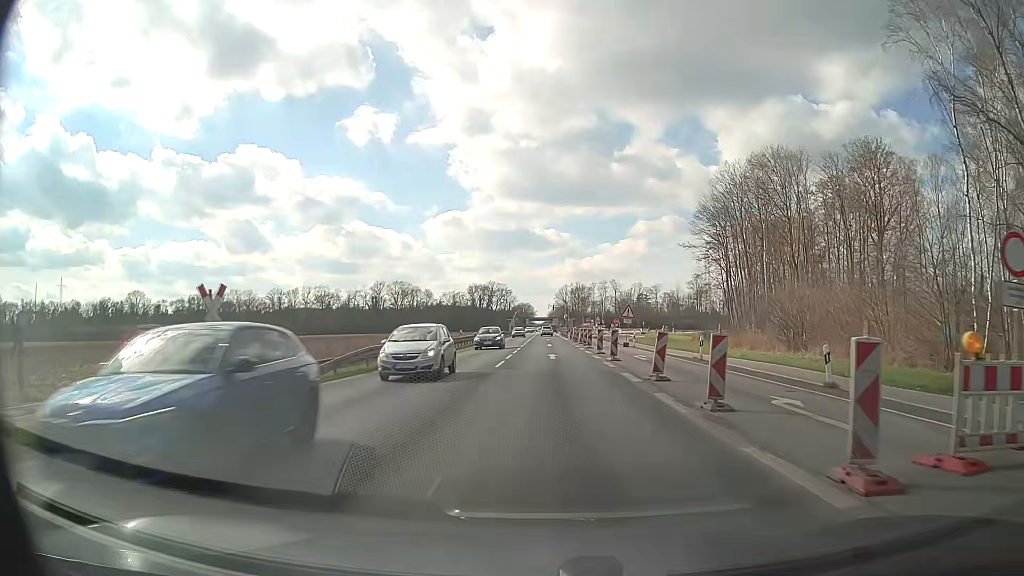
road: trunk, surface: asphalt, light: Day
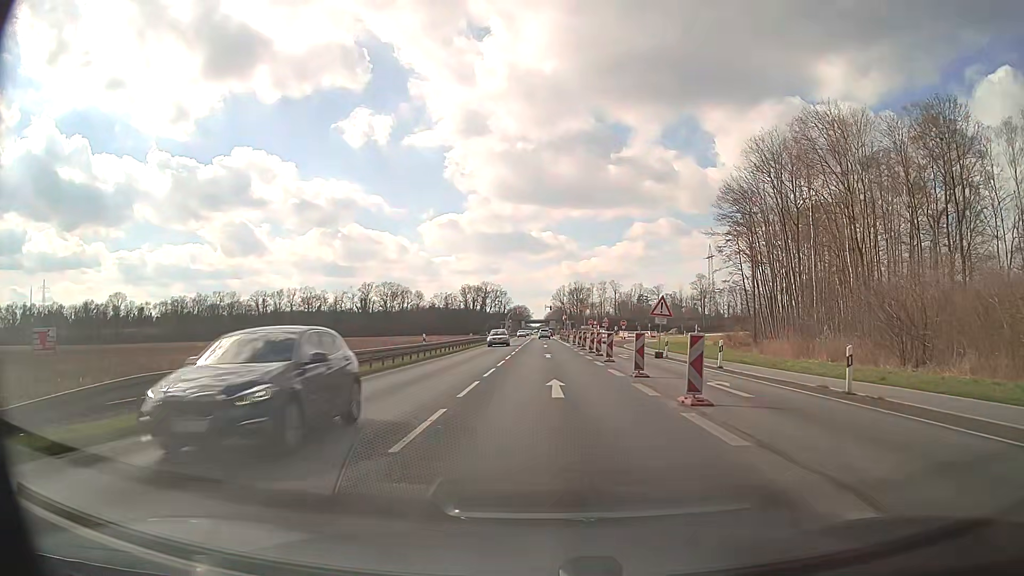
(+0.1, +15.2) m; 0°
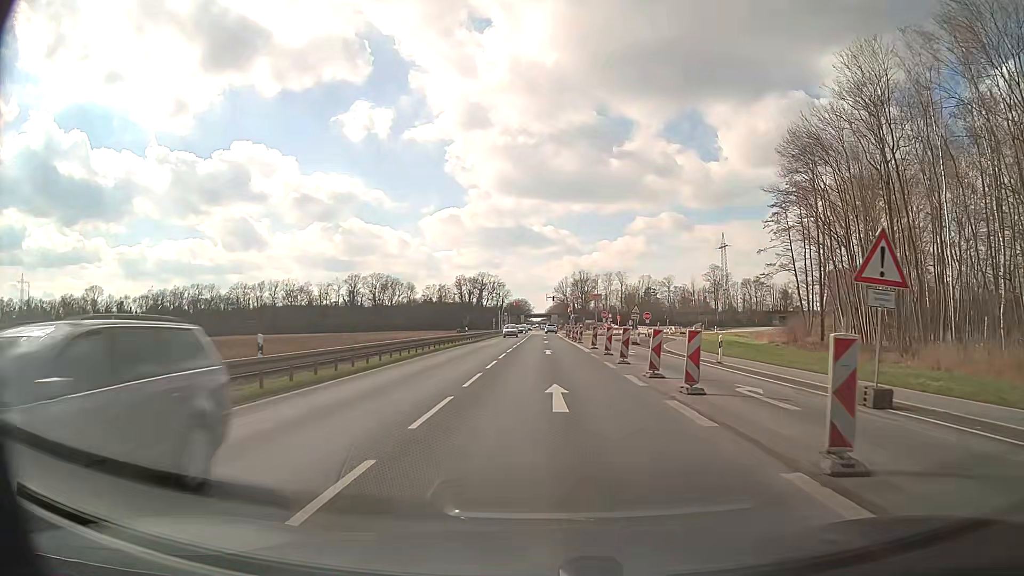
(+0.1, +22.8) m; 0°
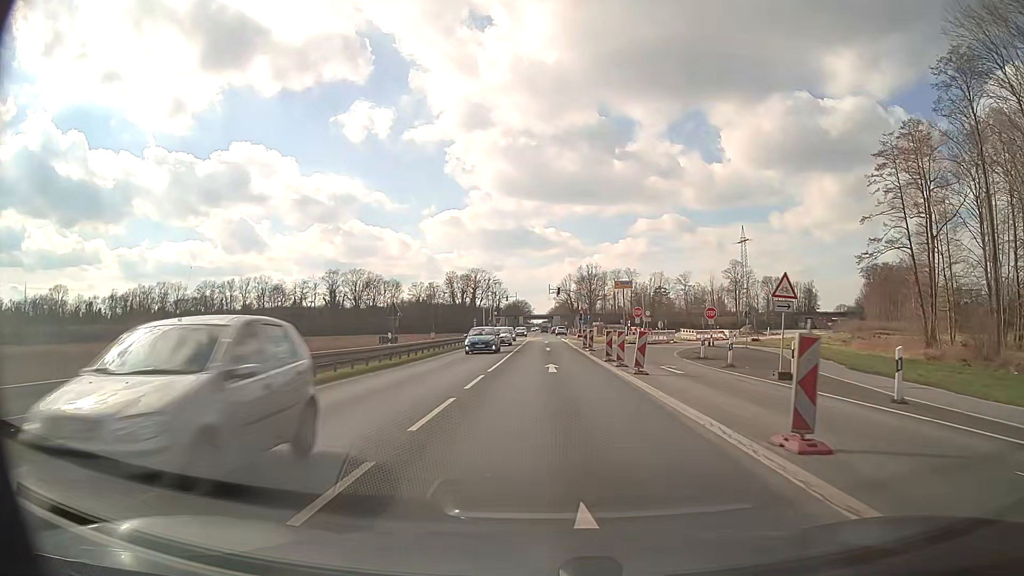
(-0.1, +30.4) m; 0°
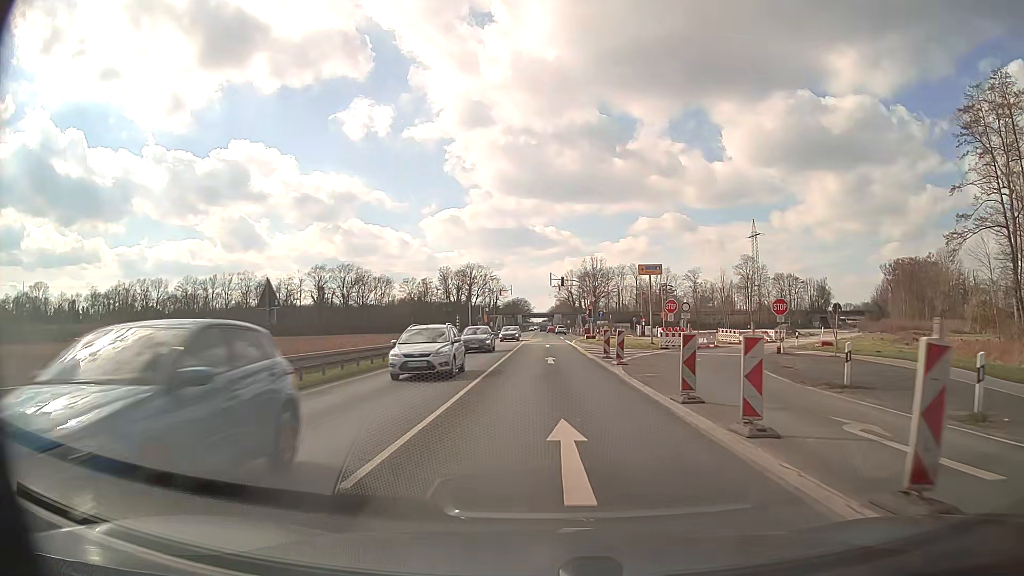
(+0.1, +15.2) m; 0°
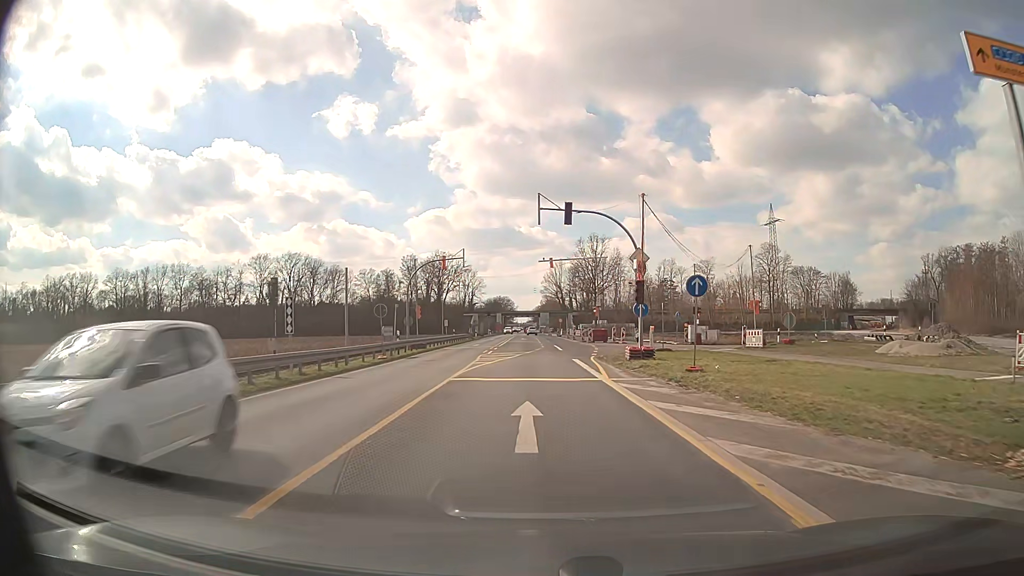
(+0.3, +38.1) m; +1°
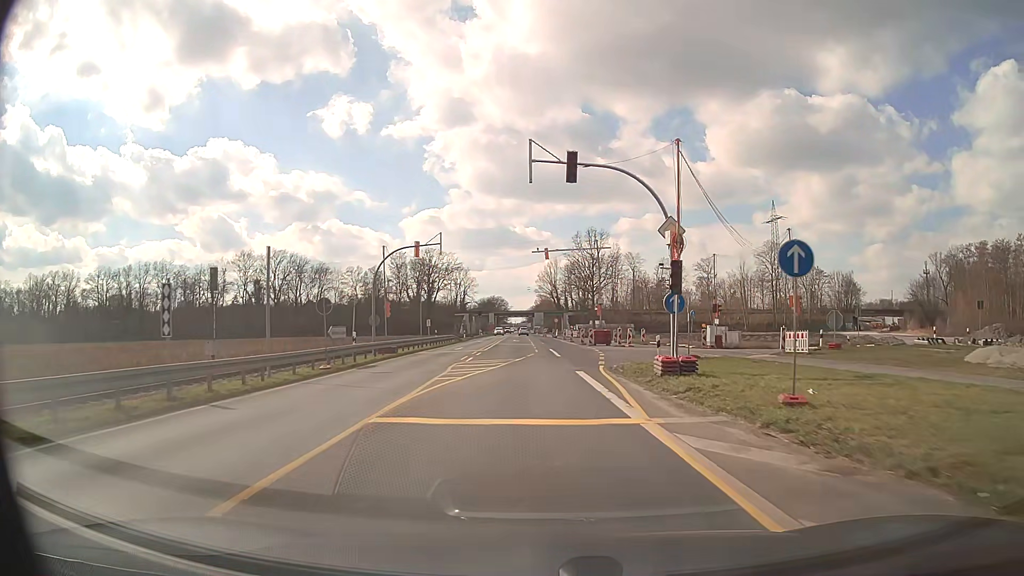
(0.0, +7.6) m; +1°
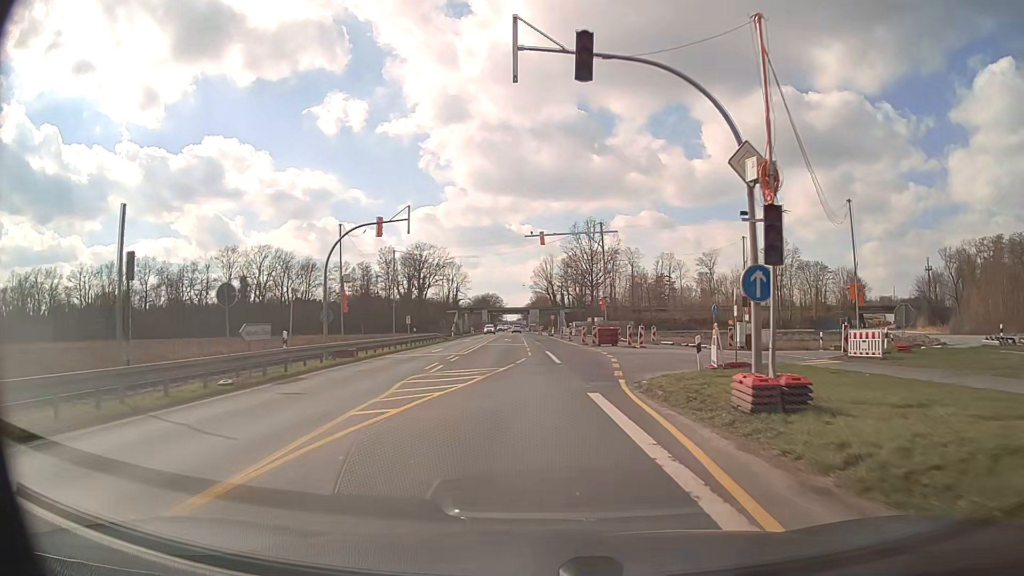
(0.0, +7.6) m; 0°
(0, +10) (0, +20) (0, +30) (0, +40) (0, +50) (0, +60) (-1, +70) (-1, +80) (-2, +90) (-3, +100) m
